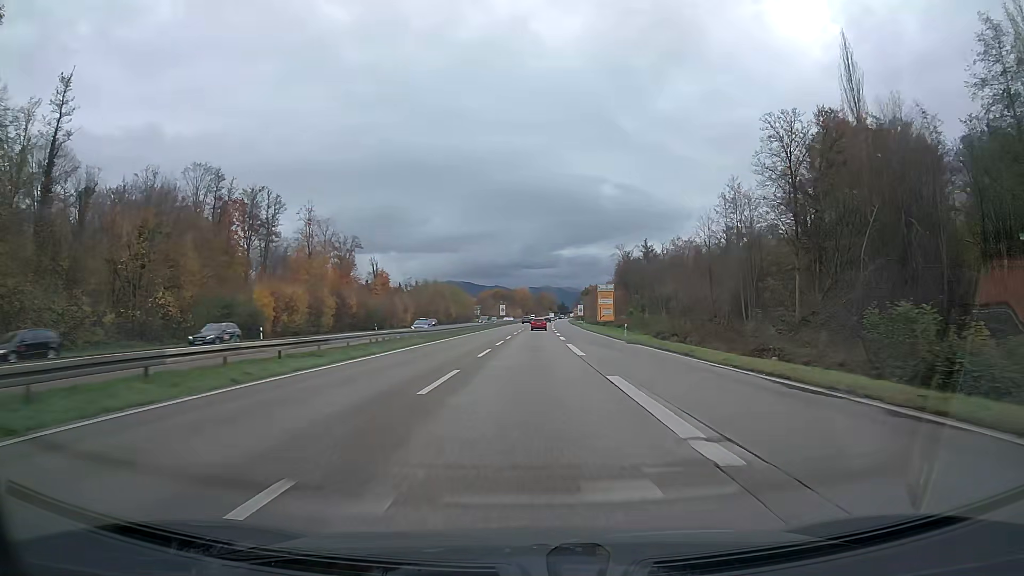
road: trunk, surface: asphalt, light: Day
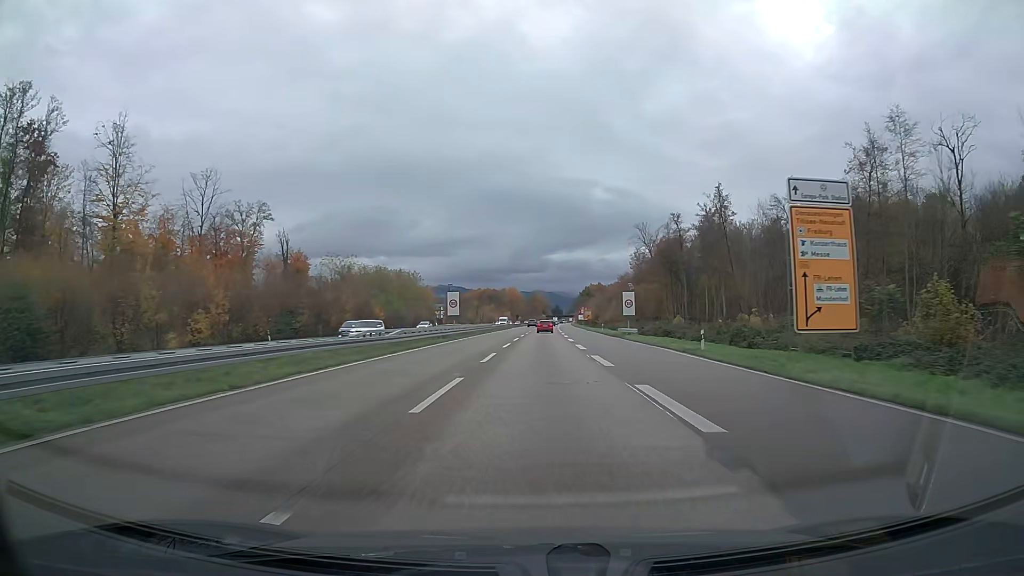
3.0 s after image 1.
(+0.4, +73.0) m; +1°
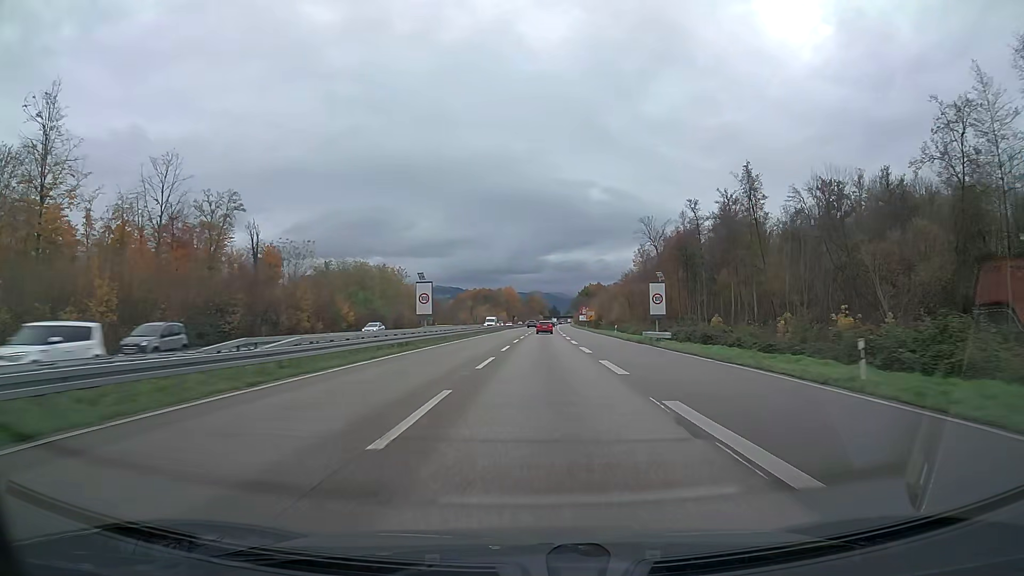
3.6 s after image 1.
(0.0, +14.6) m; 0°
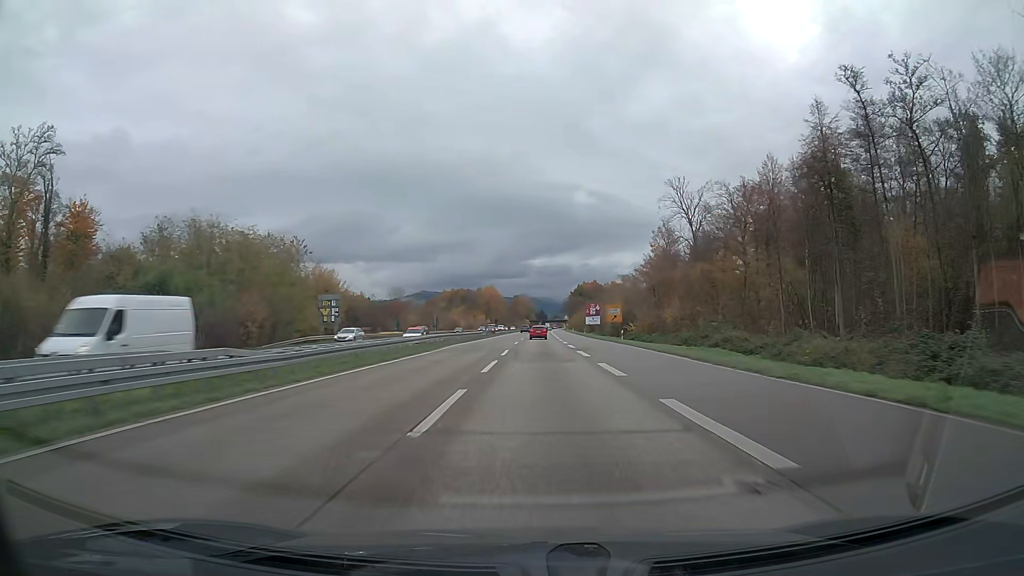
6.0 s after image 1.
(+0.6, +58.4) m; +1°
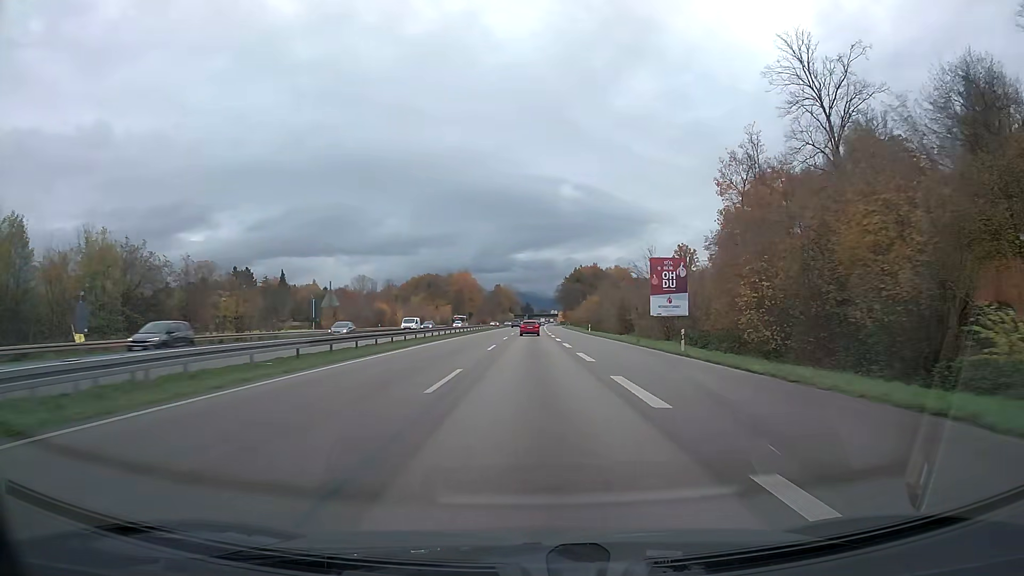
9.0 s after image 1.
(+0.7, +73.5) m; +1°
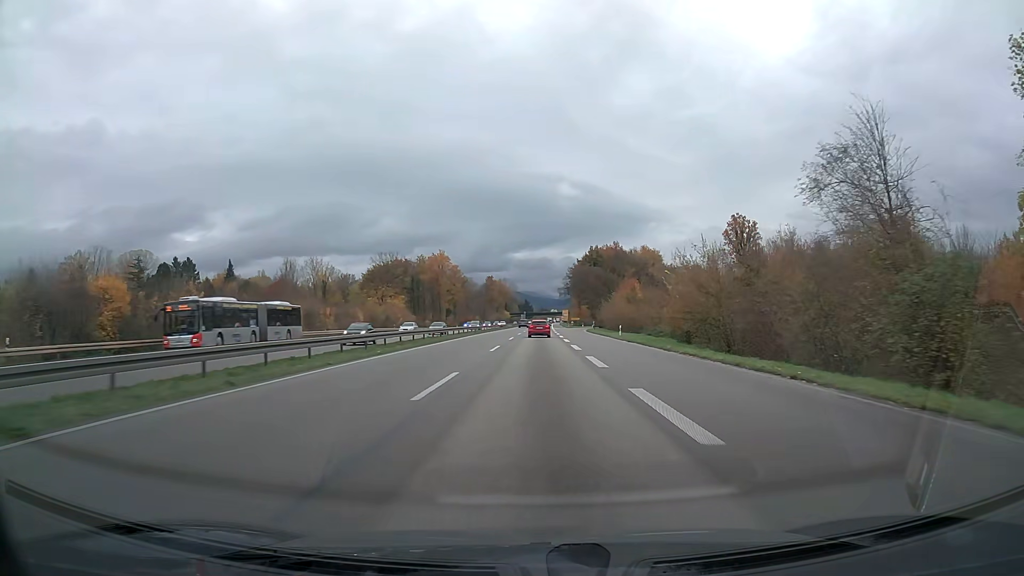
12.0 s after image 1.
(+0.1, +74.5) m; 0°
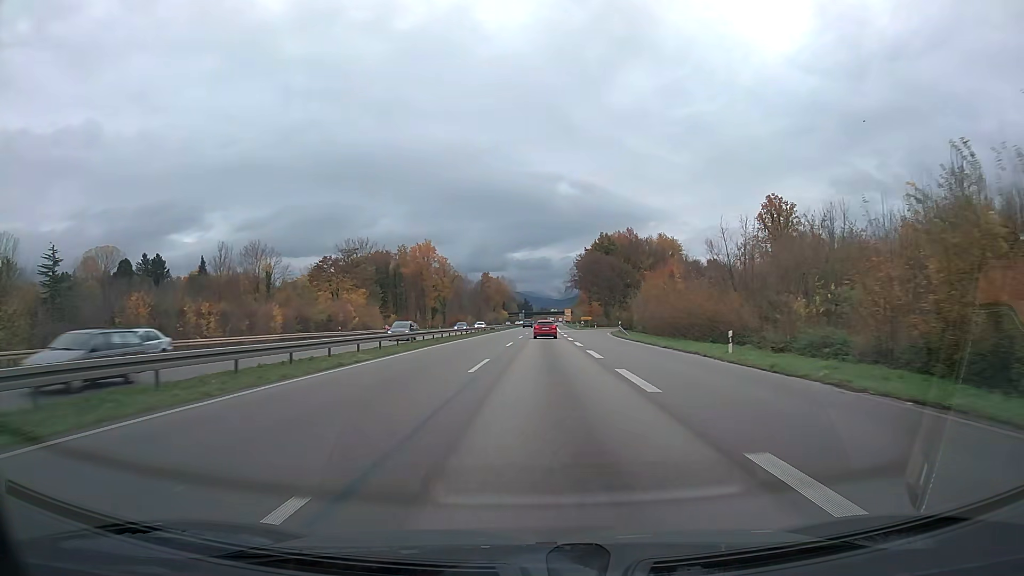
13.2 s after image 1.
(0.0, +30.5) m; 0°
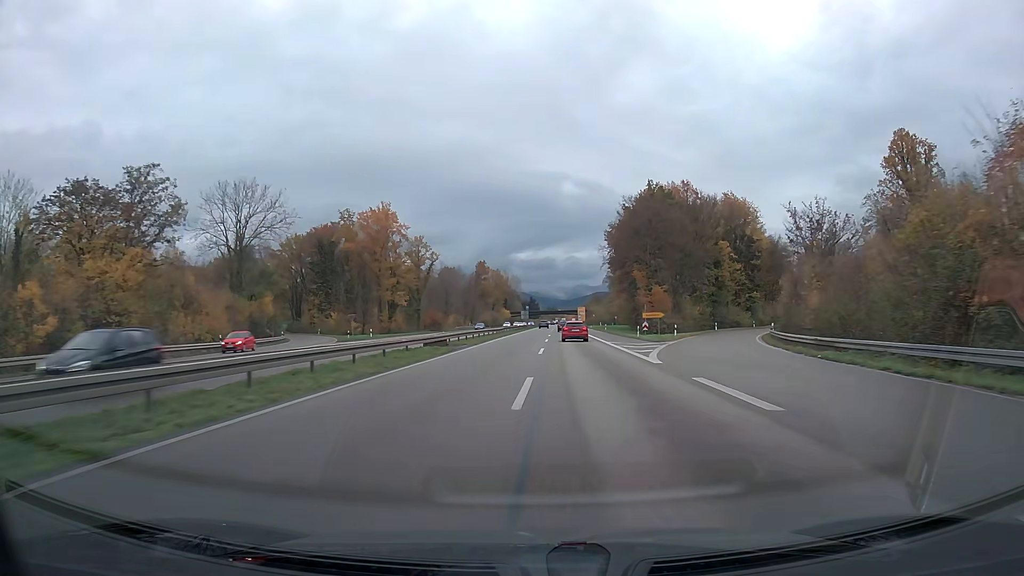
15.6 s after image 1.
(-0.3, +62.1) m; 0°
